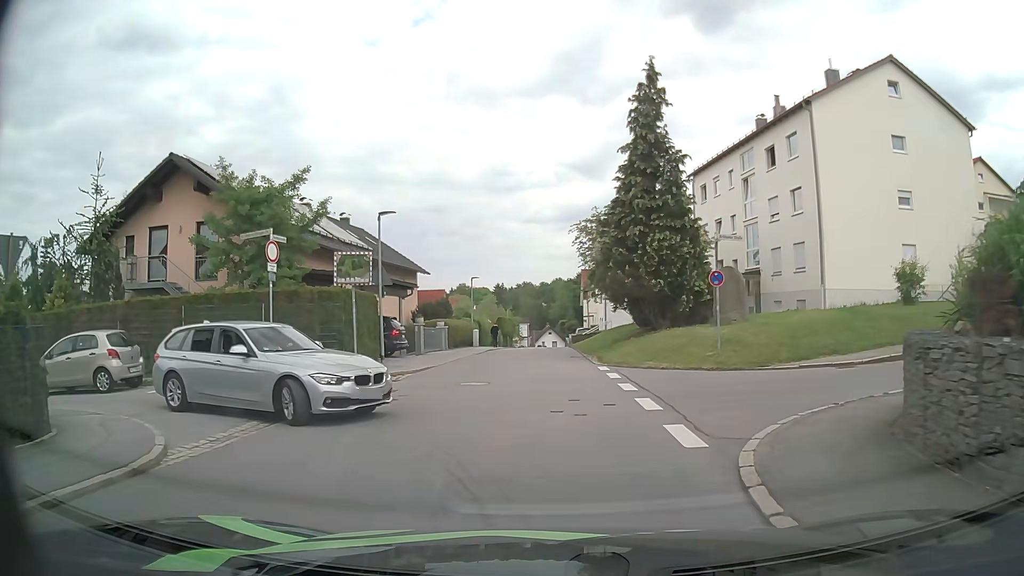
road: residential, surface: asphalt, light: Day
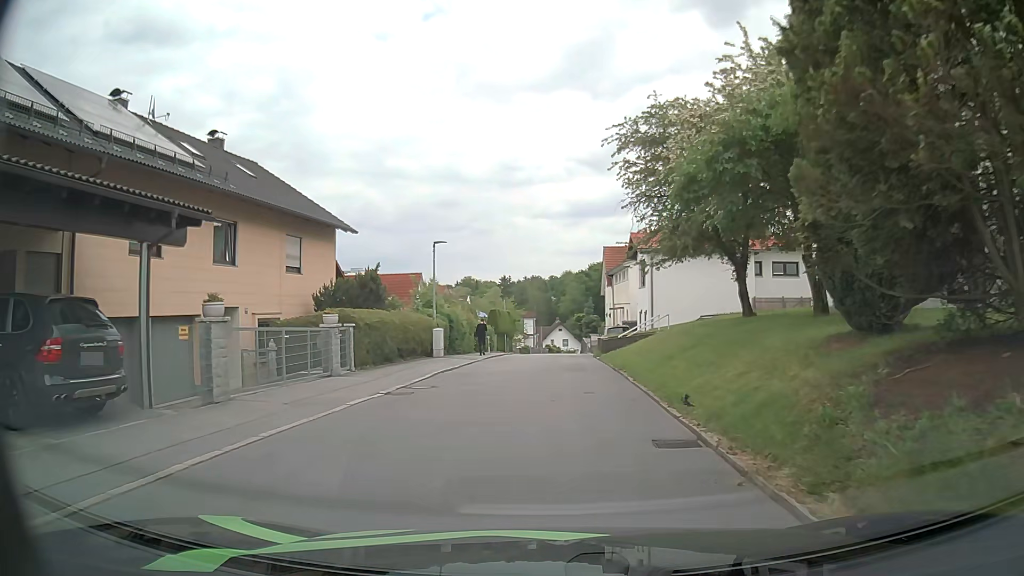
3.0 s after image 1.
(0.0, +20.3) m; 0°
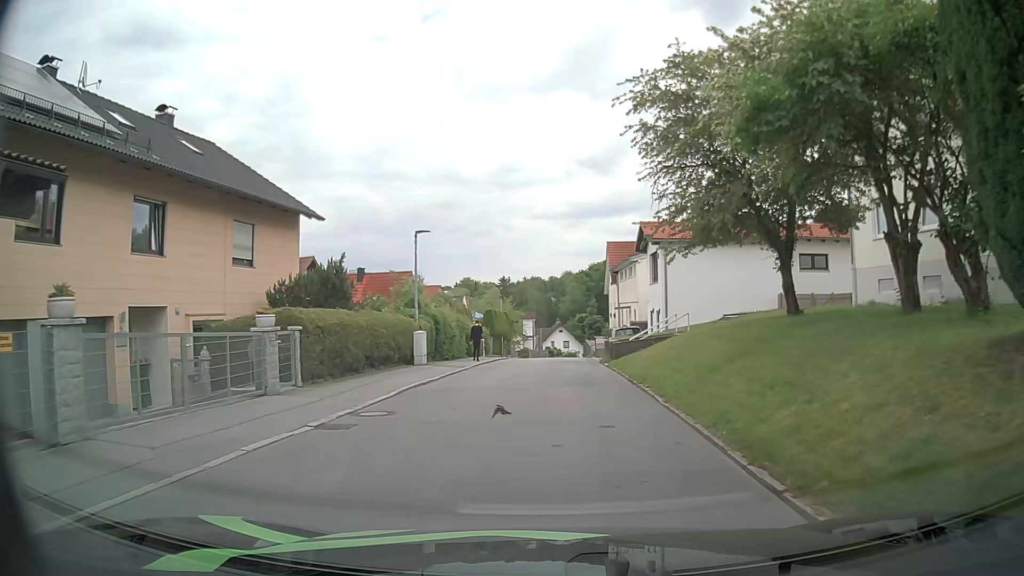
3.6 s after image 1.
(0.0, +4.2) m; -1°
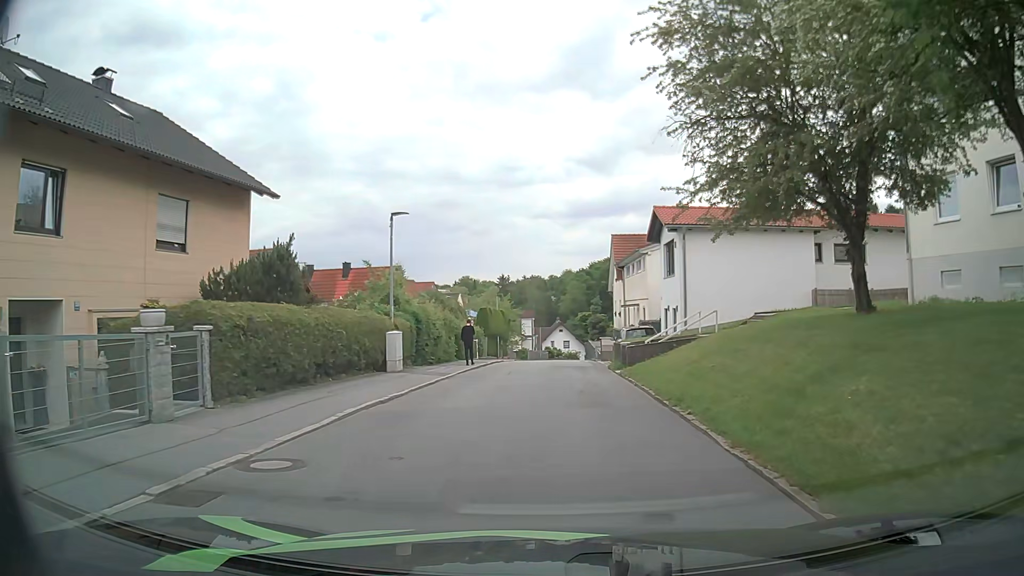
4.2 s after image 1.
(+0.1, +4.2) m; 0°
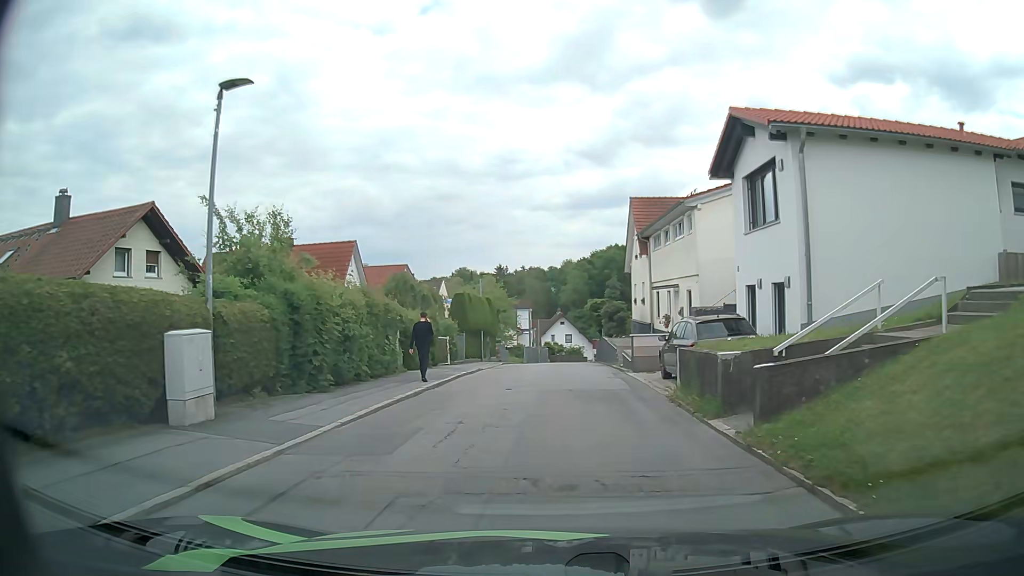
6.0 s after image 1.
(+0.3, +12.5) m; +2°
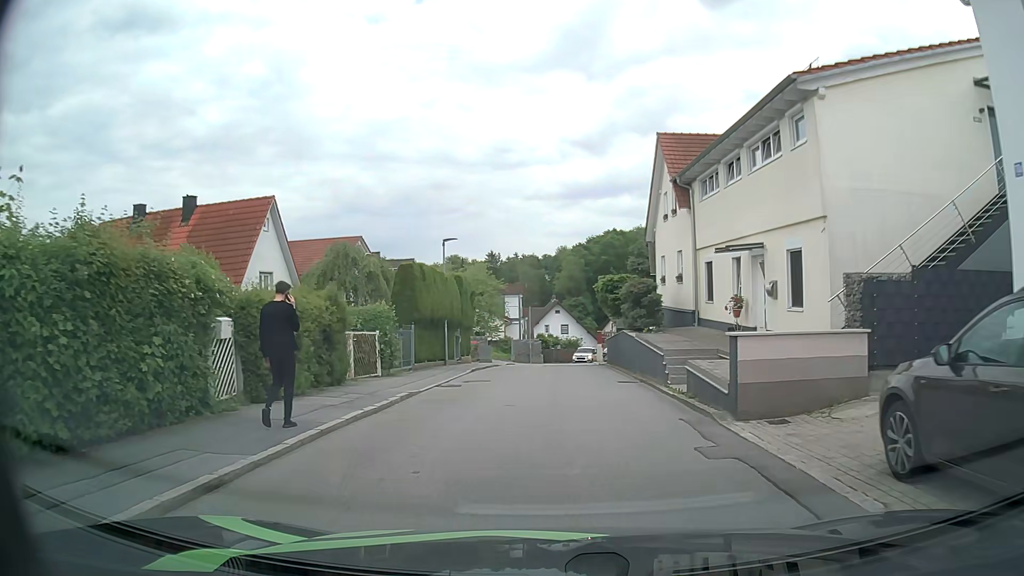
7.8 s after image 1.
(-0.1, +12.0) m; +1°
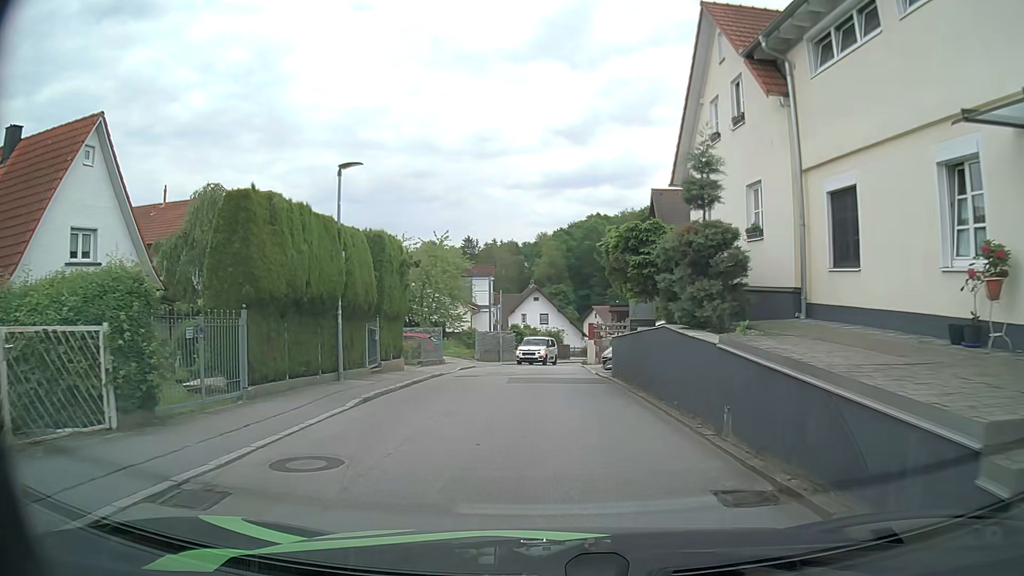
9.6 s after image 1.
(+0.1, +11.8) m; +1°
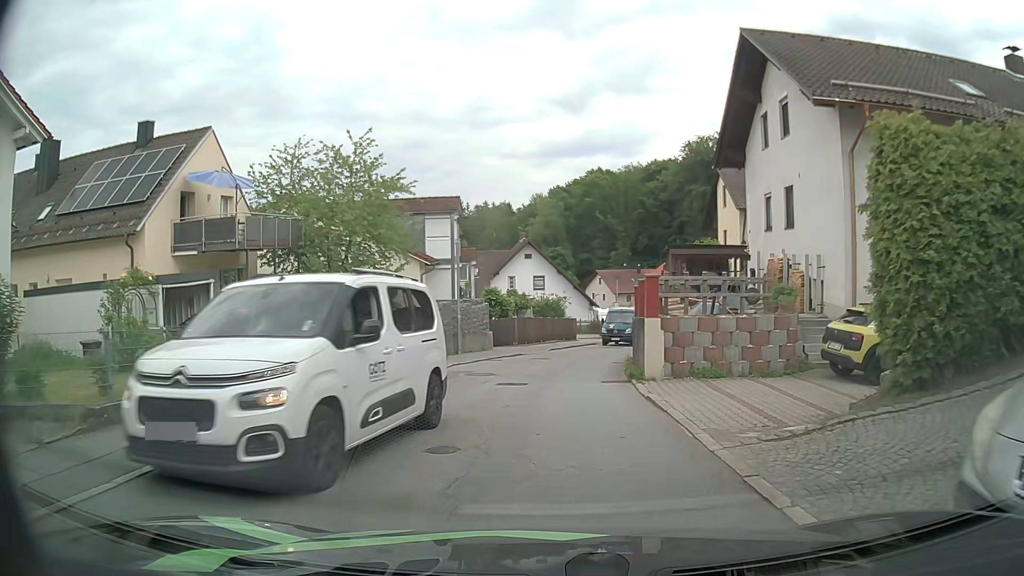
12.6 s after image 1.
(0.0, +20.5) m; 0°
